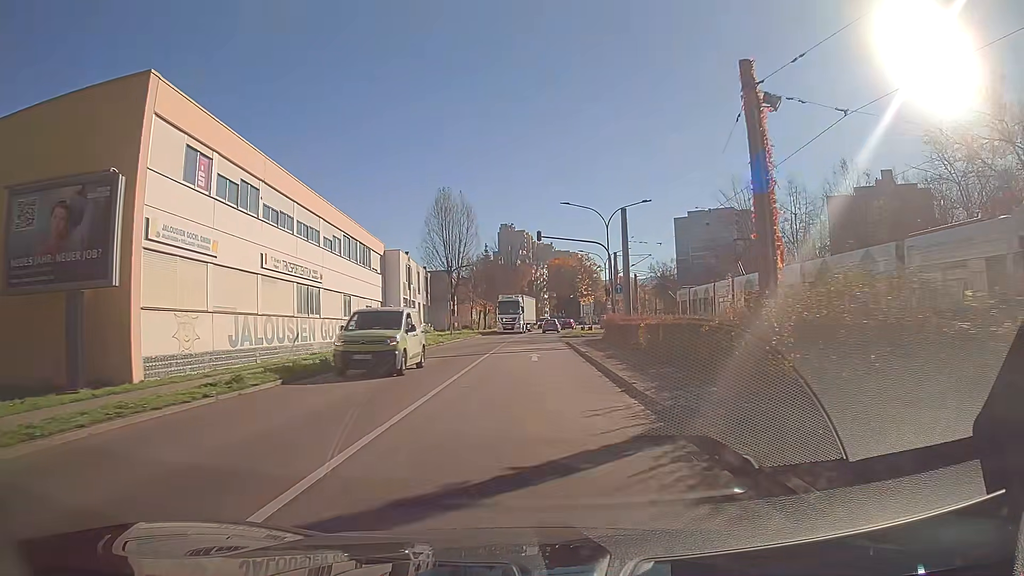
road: secondary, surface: asphalt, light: Day
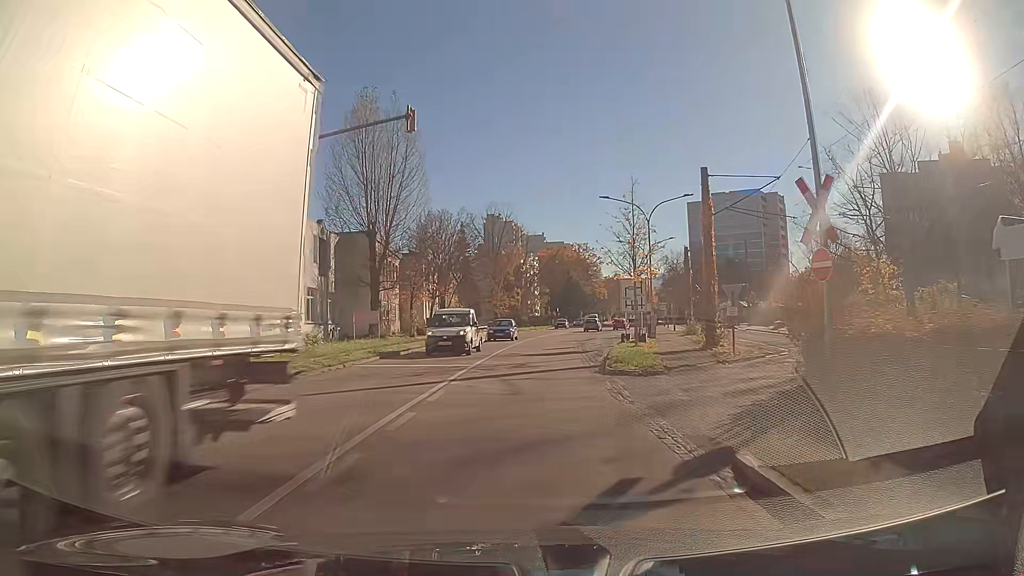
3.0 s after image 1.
(+0.2, +36.4) m; +1°
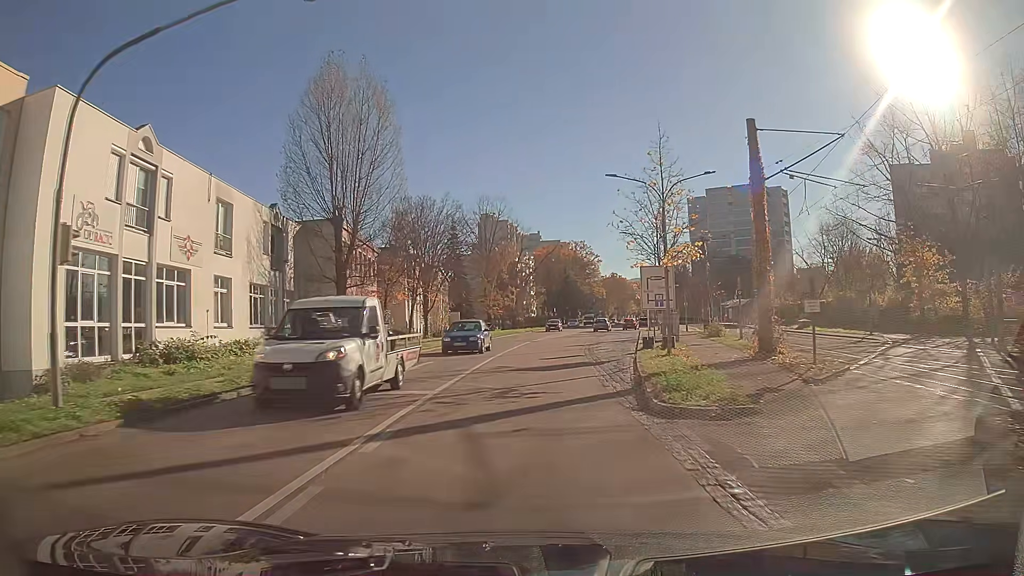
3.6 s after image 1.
(0.0, +7.2) m; 0°
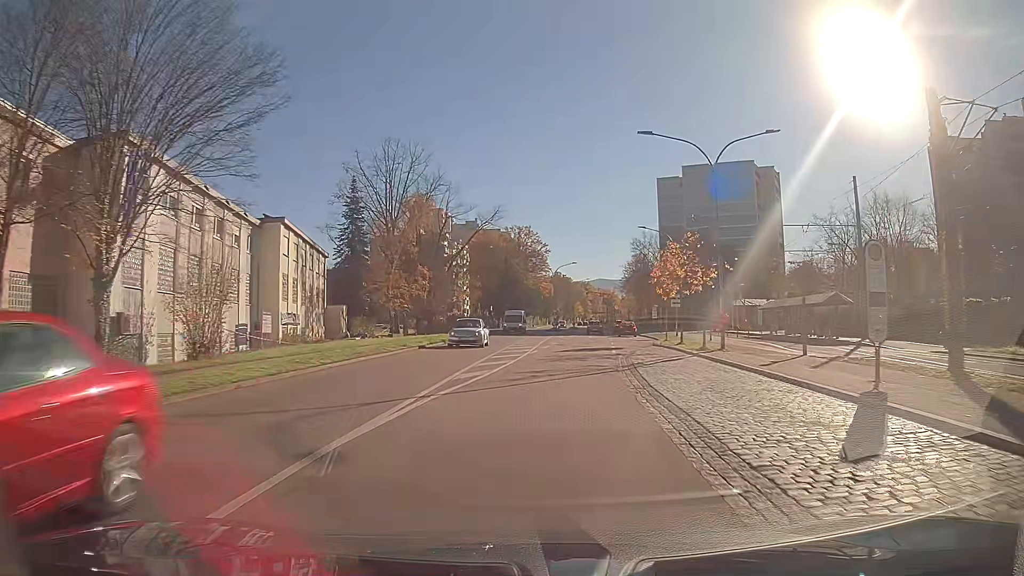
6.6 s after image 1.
(+1.4, +36.7) m; +6°
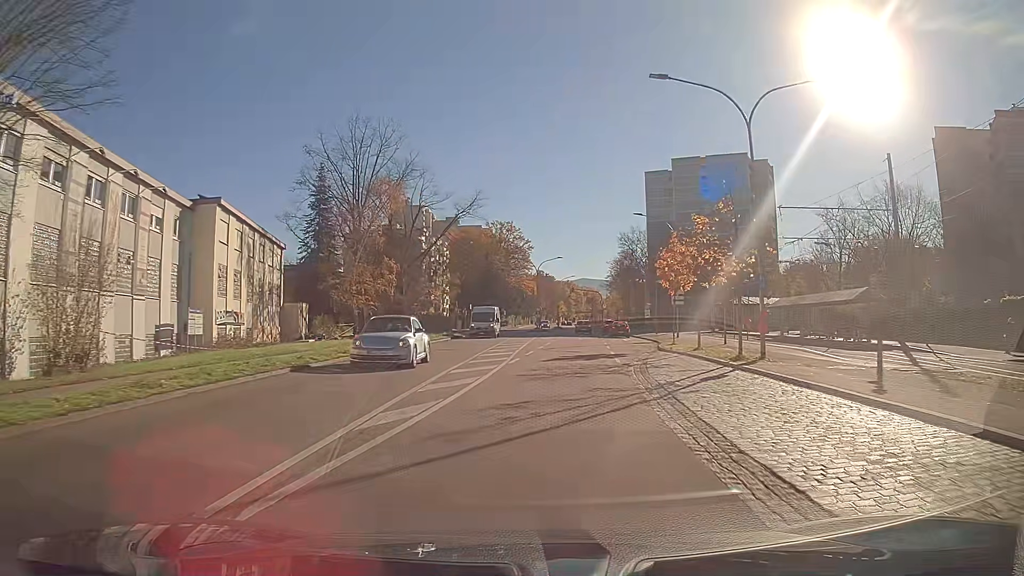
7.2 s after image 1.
(+0.1, +7.2) m; +2°
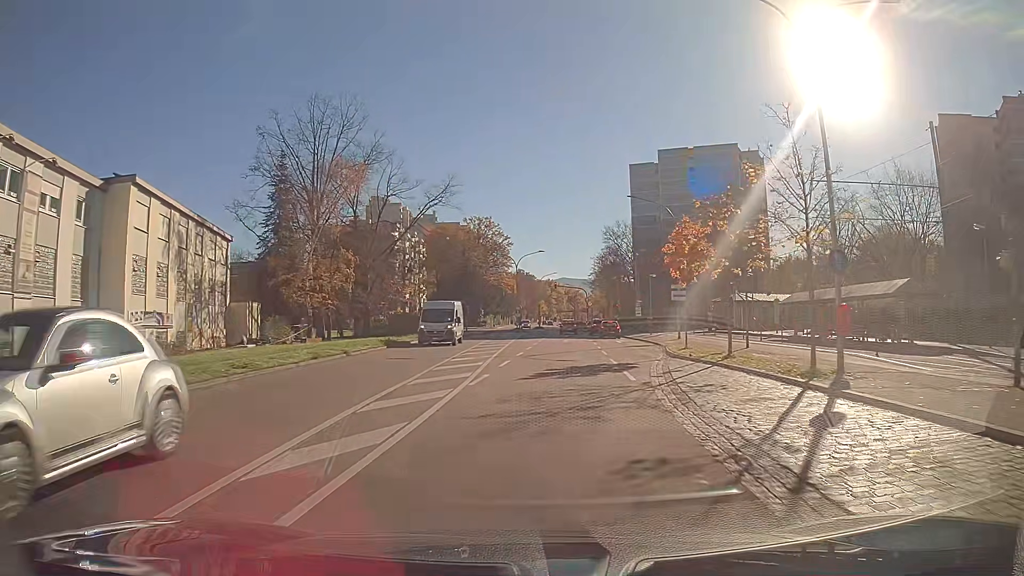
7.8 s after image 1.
(+0.1, +7.1) m; +2°
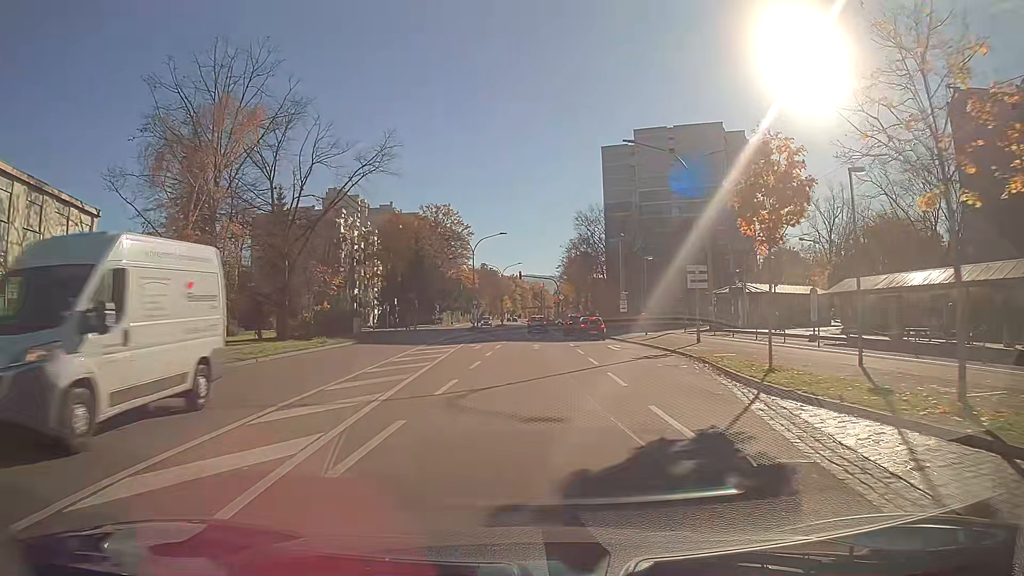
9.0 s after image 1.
(+0.3, +13.7) m; +2°
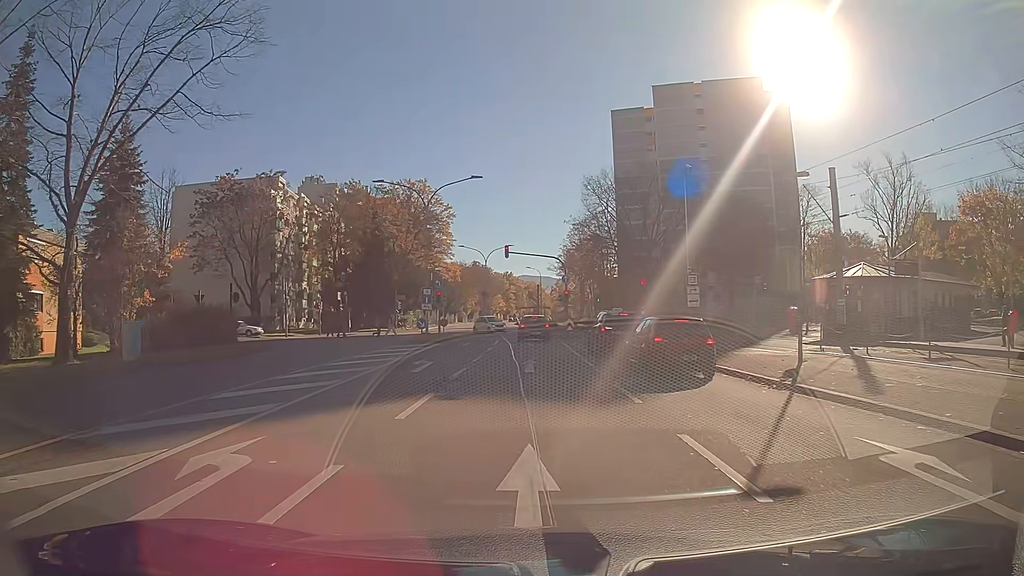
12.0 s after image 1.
(+0.2, +25.9) m; 0°
